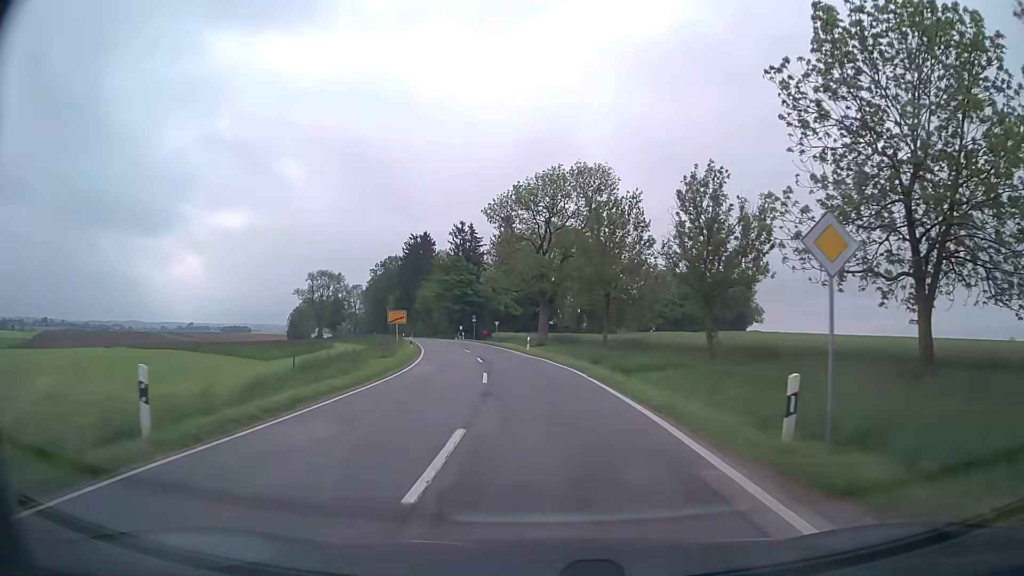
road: tertiary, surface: asphalt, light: Day
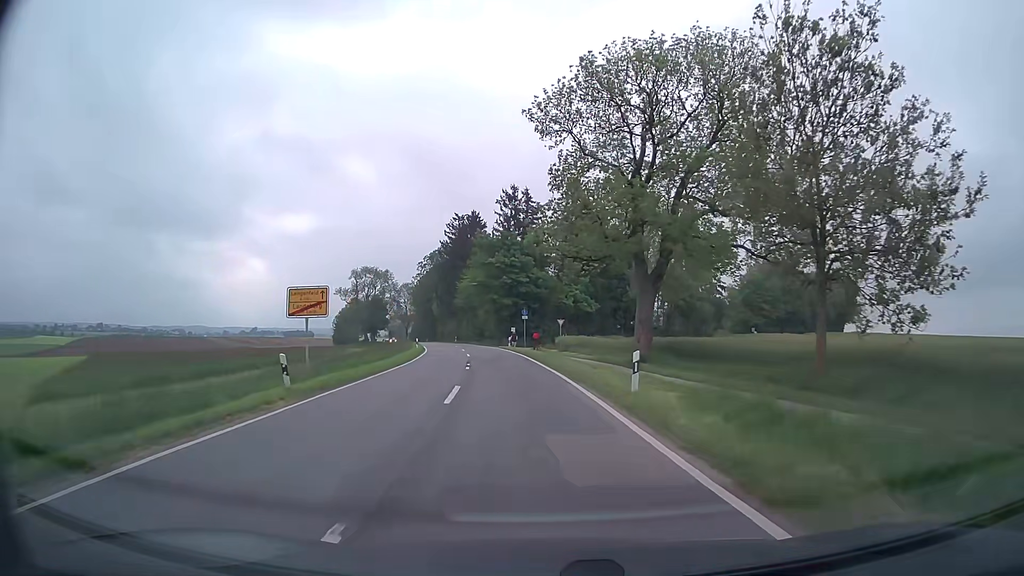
(-1.3, +28.9) m; -6°
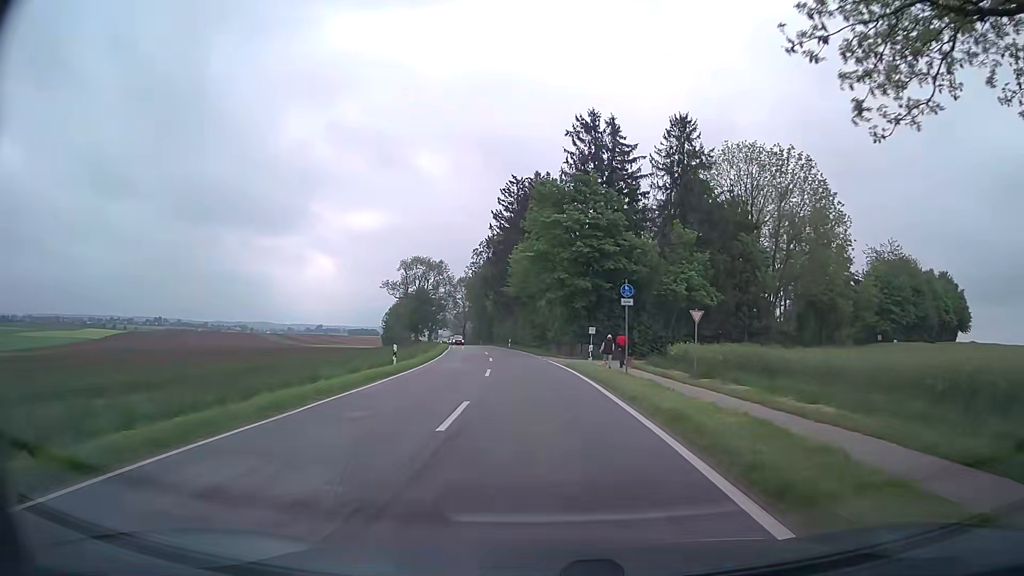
(-1.7, +28.3) m; -6°
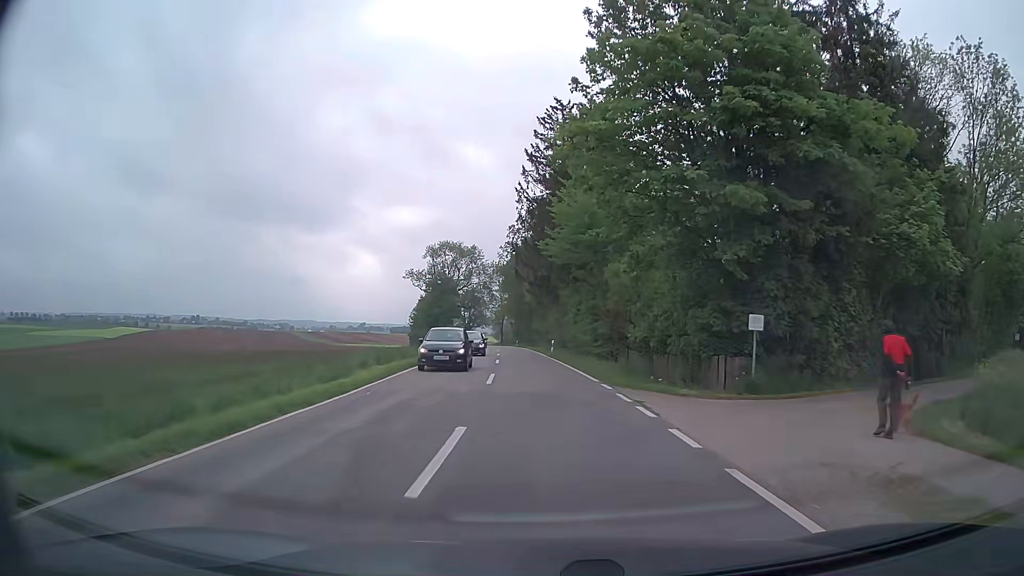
(-1.0, +28.0) m; -4°
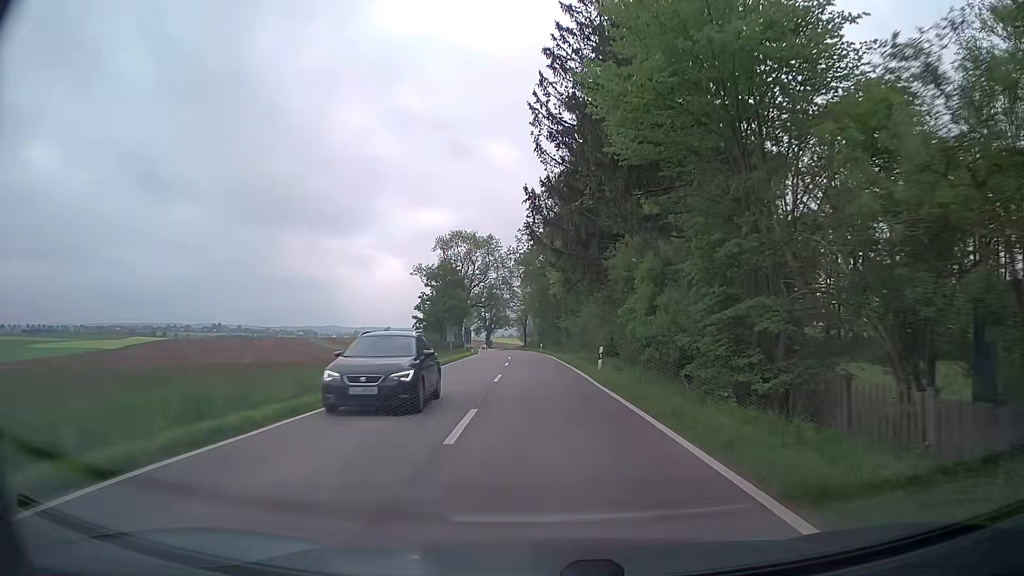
(-0.4, +21.2) m; -2°
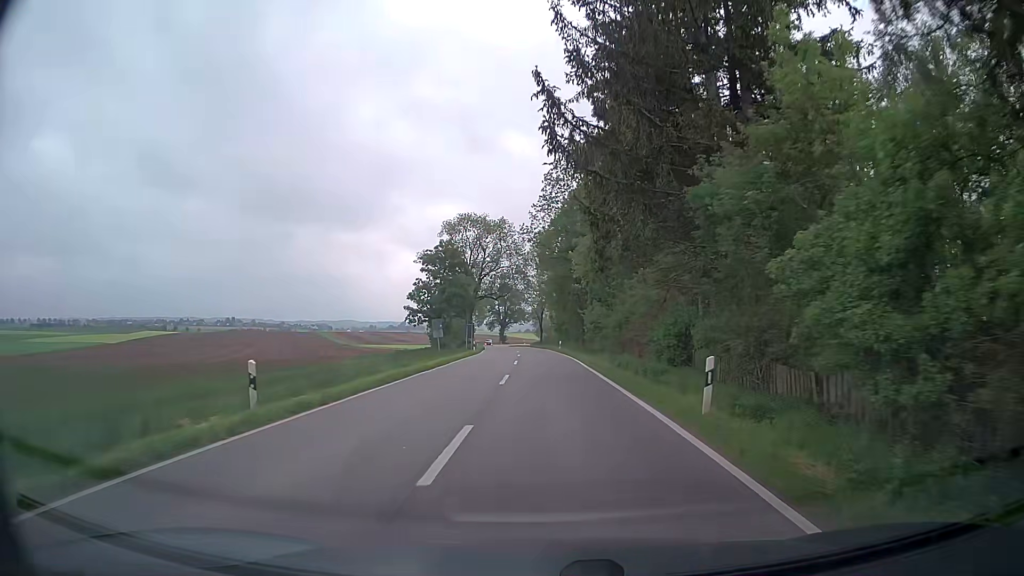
(-0.2, +14.5) m; -1°
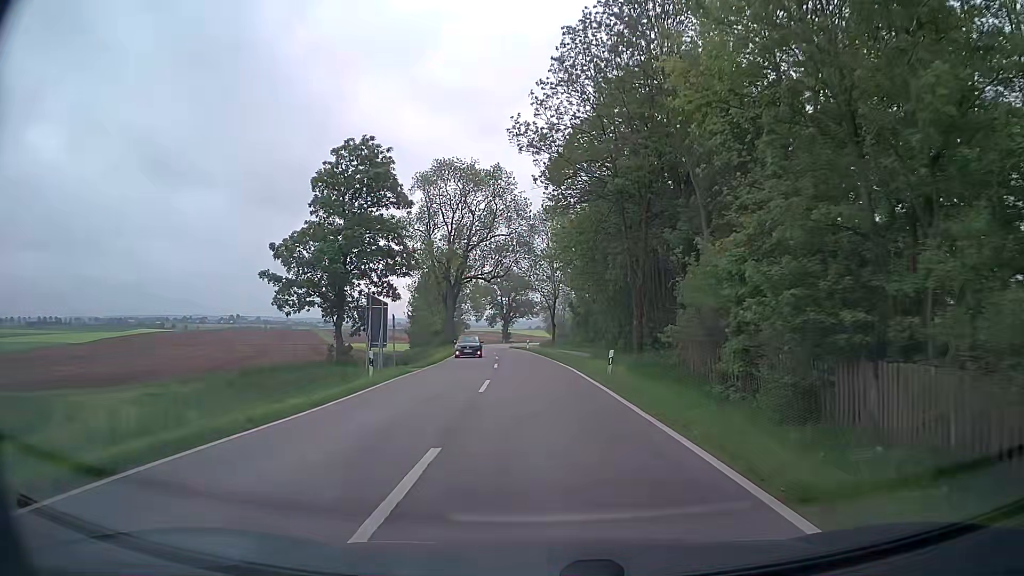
(-0.3, +38.0) m; -1°
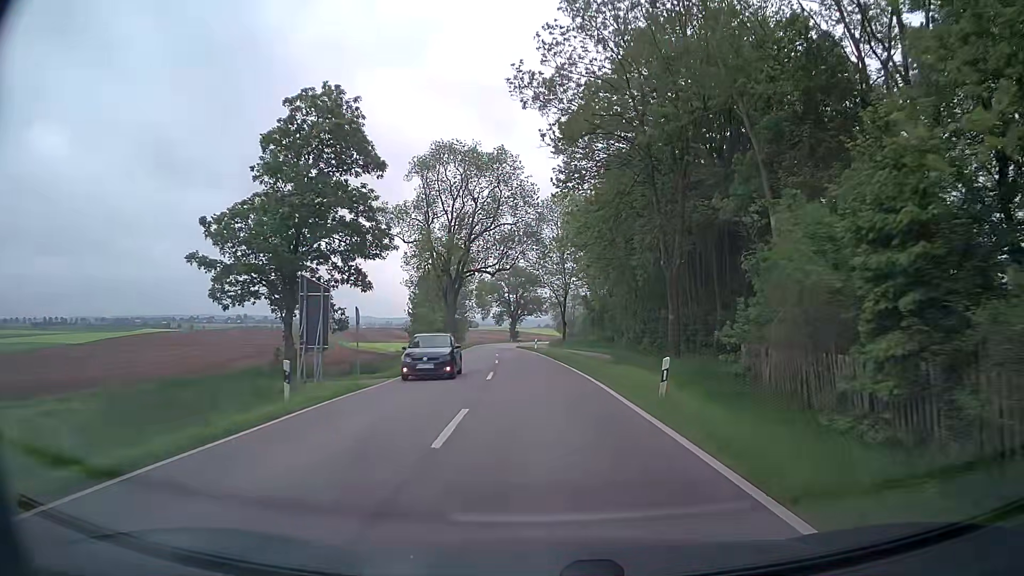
(-0.1, +7.9) m; -1°
(0, +10) (0, +20) (-1, +30) (-1, +40) (-2, +50) (-3, +60) (-4, +70) (-5, +80) (-5, +90) (-6, +100) m
